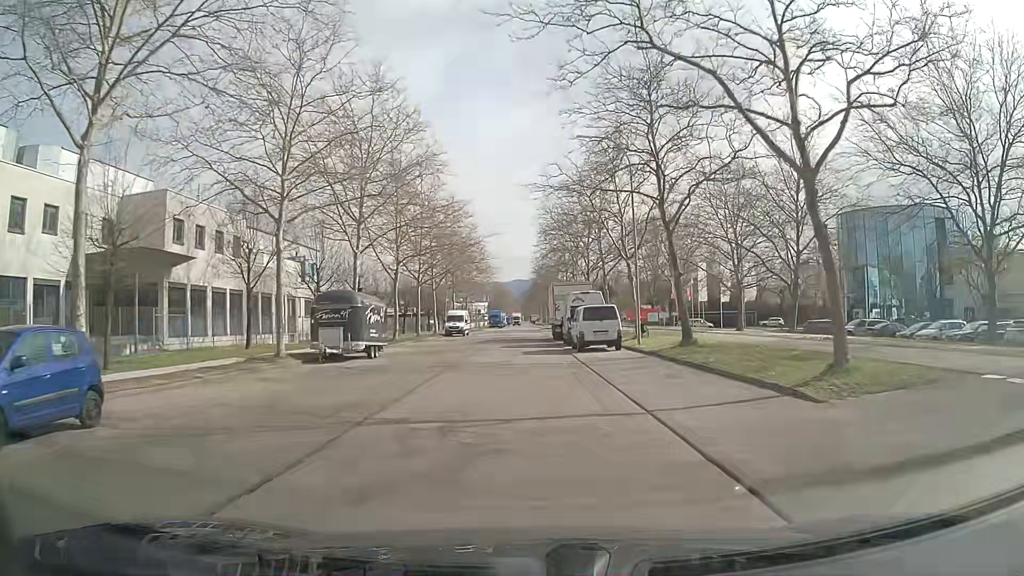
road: tertiary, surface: asphalt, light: Day
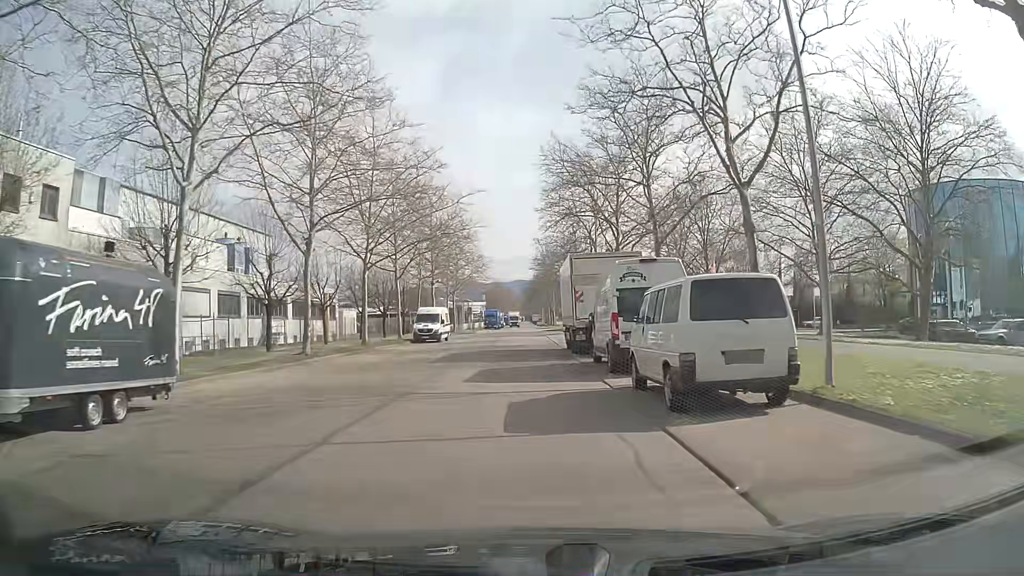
(+0.1, +18.4) m; +1°
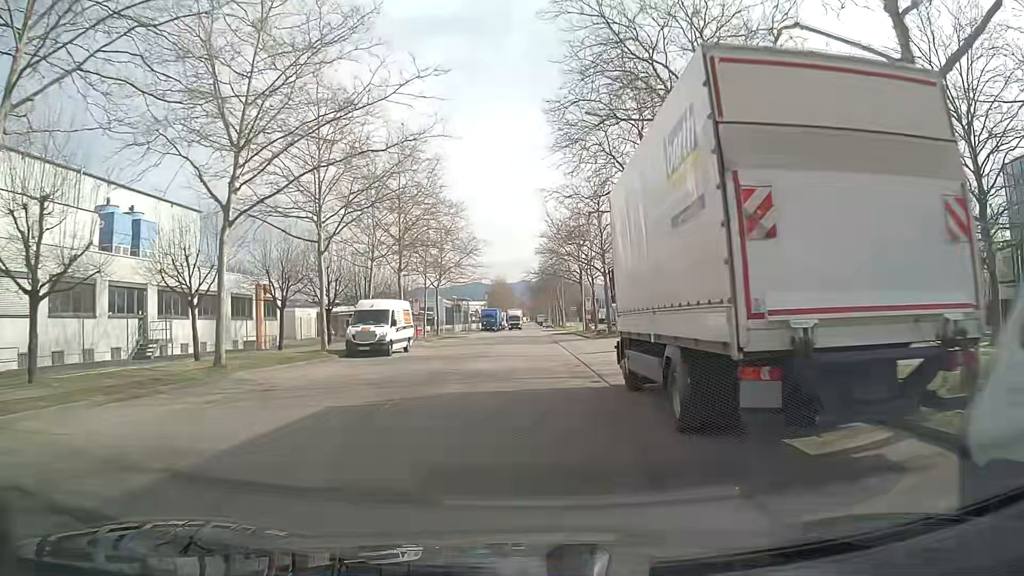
(-0.2, +18.6) m; -1°
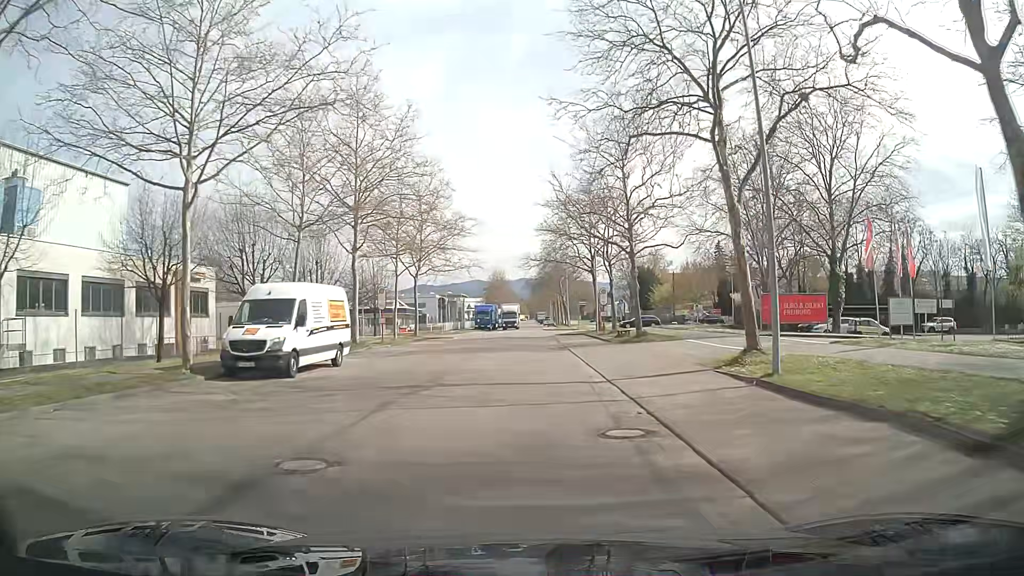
(+0.1, +12.4) m; 0°
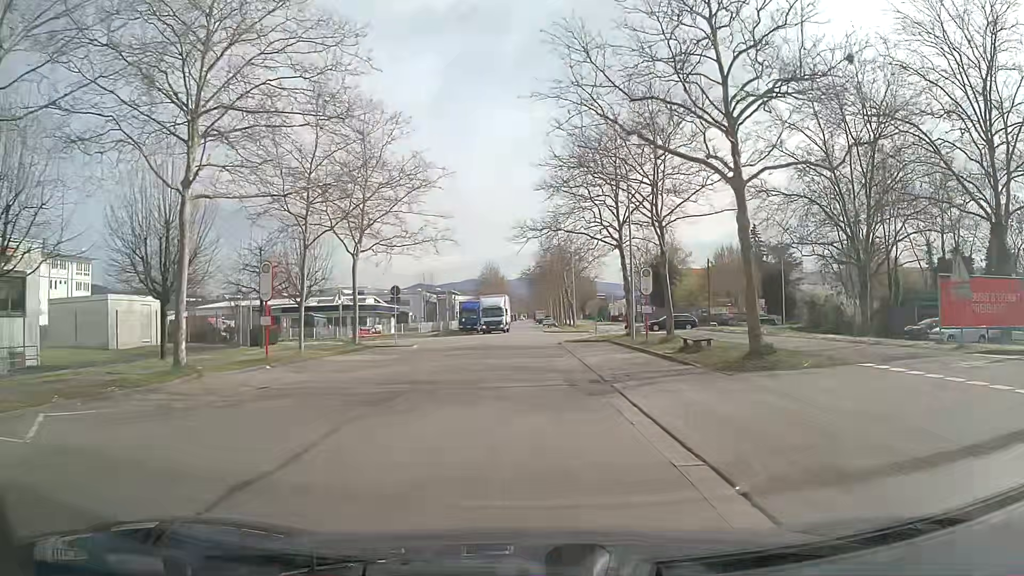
(+0.3, +18.1) m; +1°
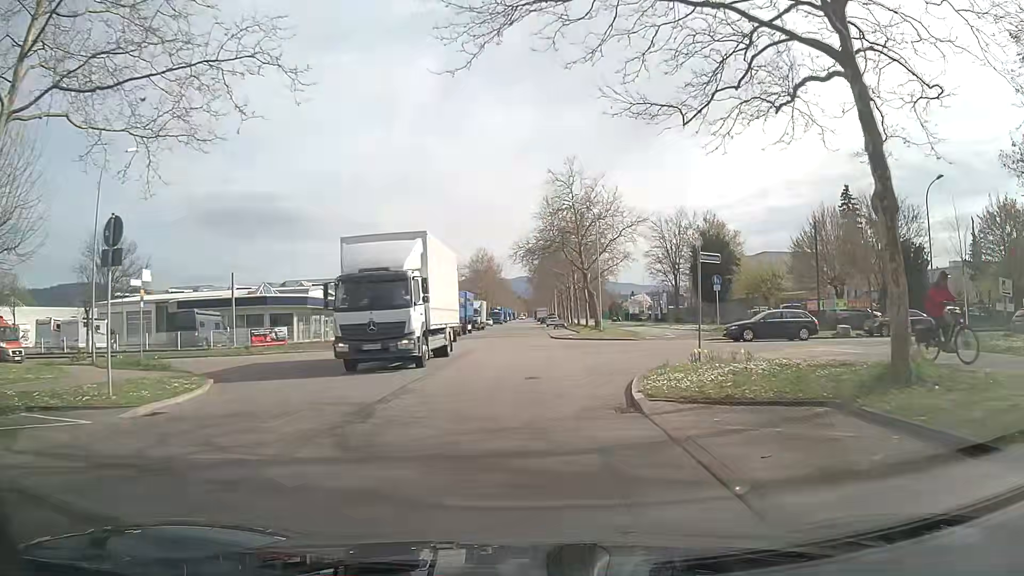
(0.0, +26.4) m; 0°
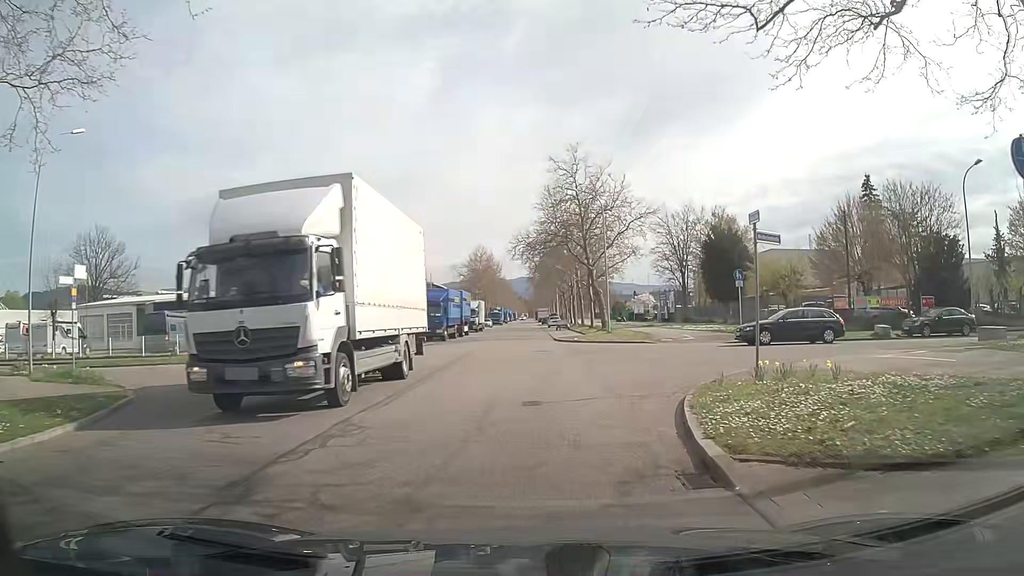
(0.0, +4.2) m; 0°
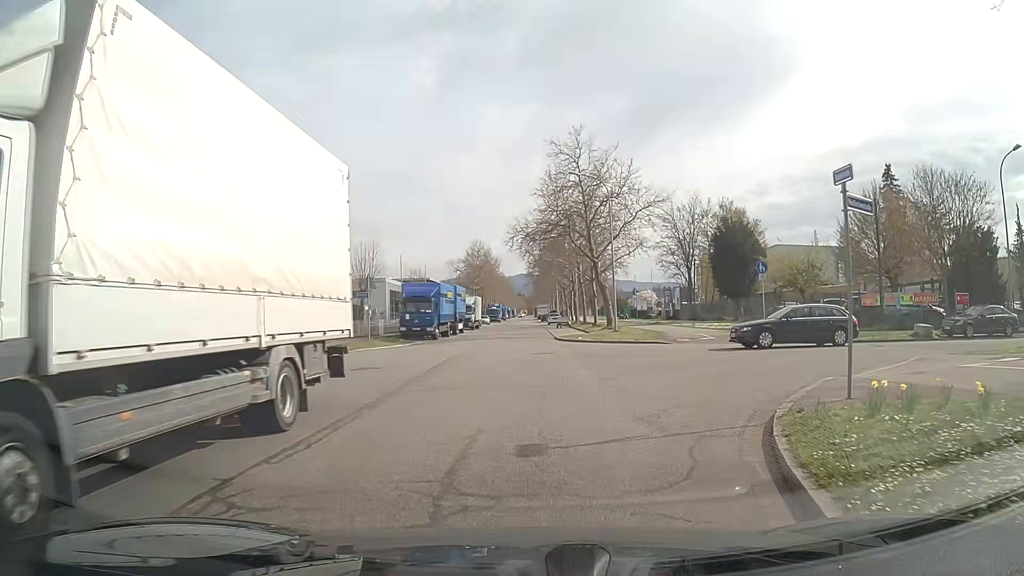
(0.0, +3.7) m; +1°
